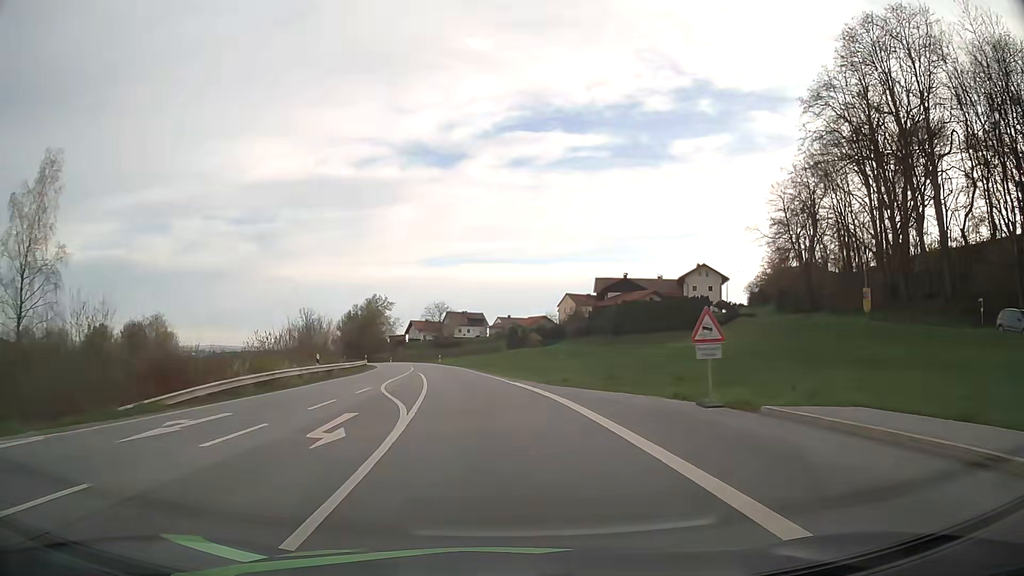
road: secondary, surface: asphalt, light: Day
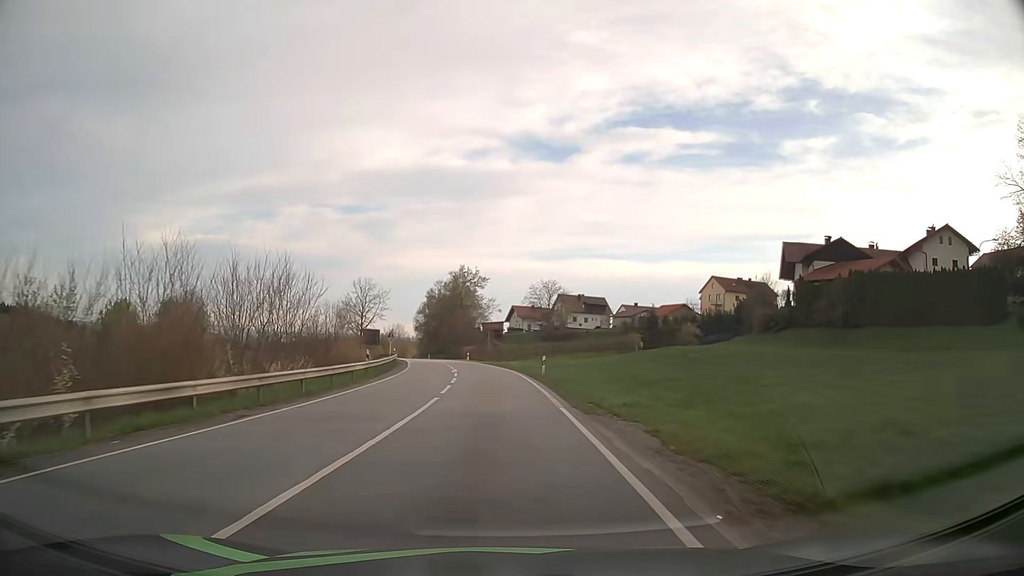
(-4.3, +46.1) m; -9°
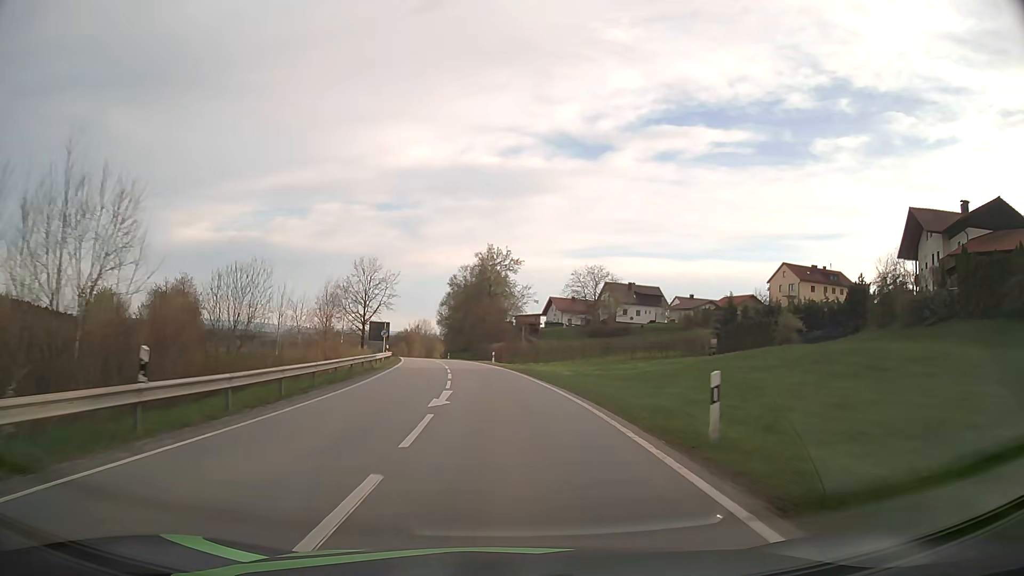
(-0.6, +23.9) m; -3°
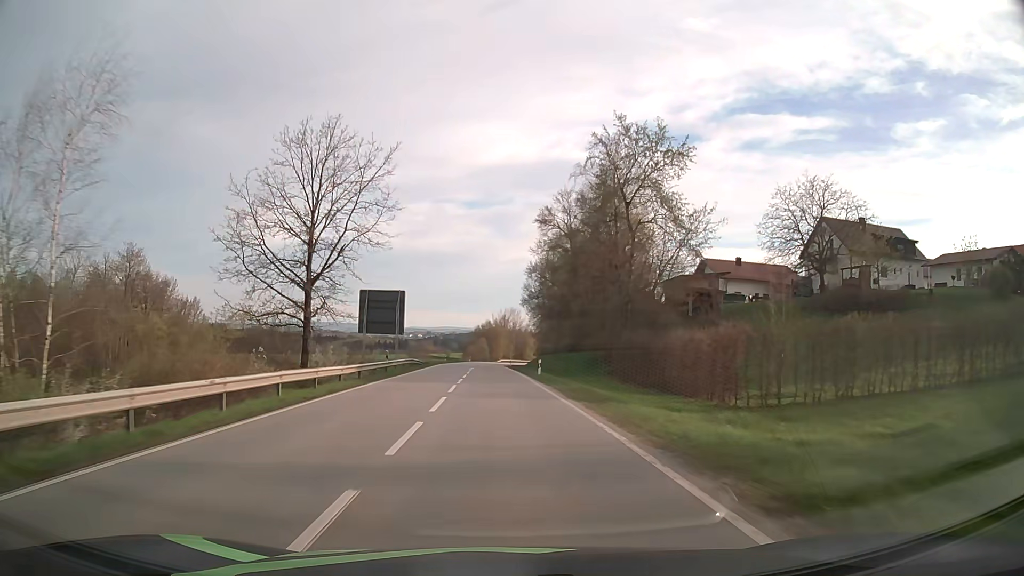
(-4.6, +61.0) m; -8°
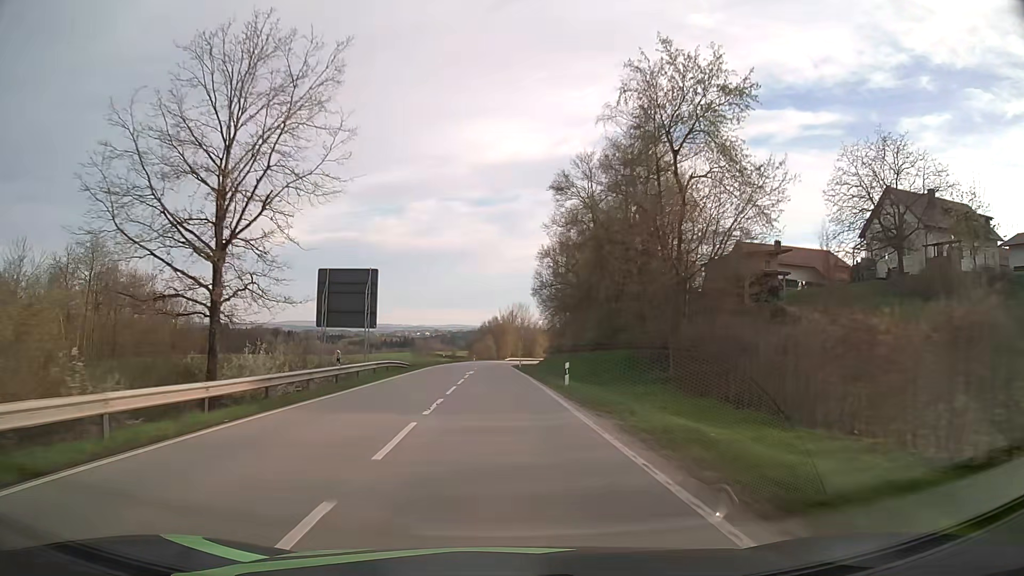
(-0.1, +12.8) m; 0°
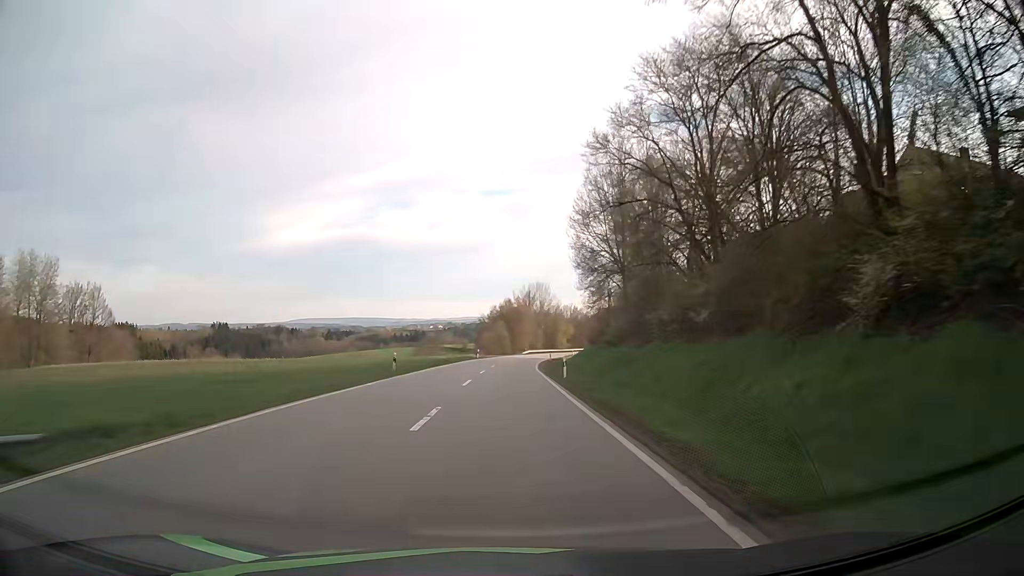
(-0.7, +39.8) m; -2°
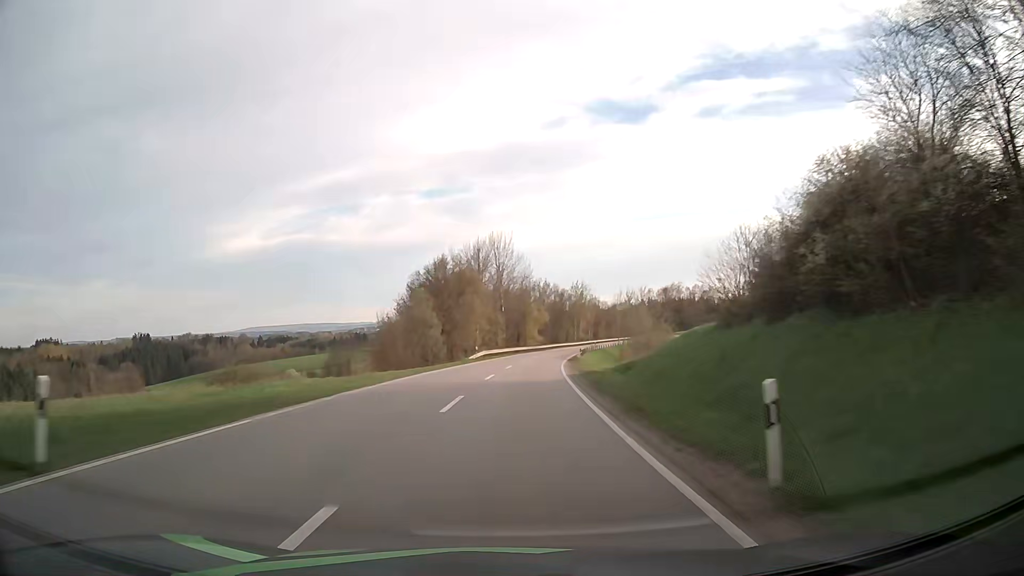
(+1.8, +69.6) m; +4°
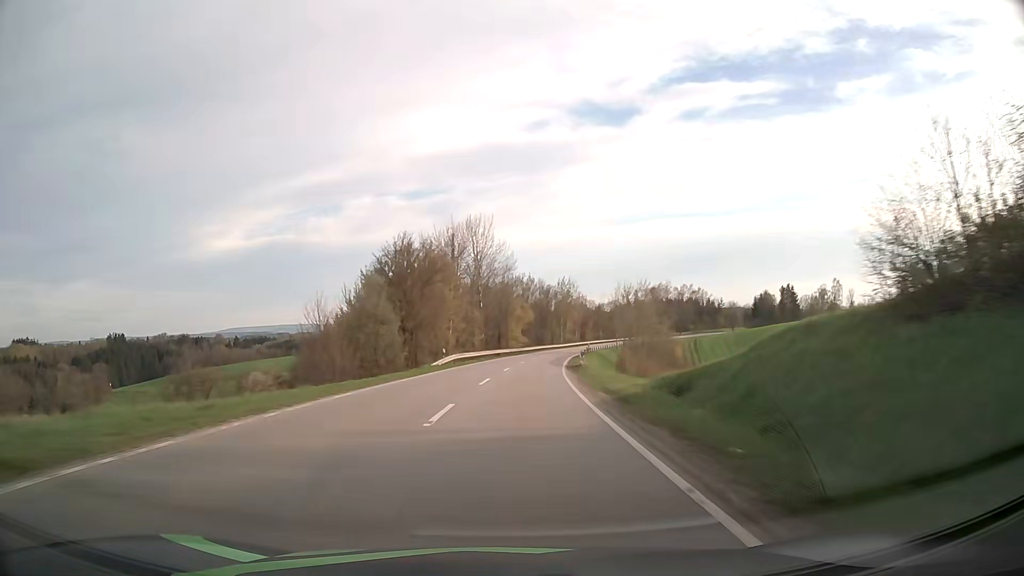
(+0.2, +14.3) m; +2°
